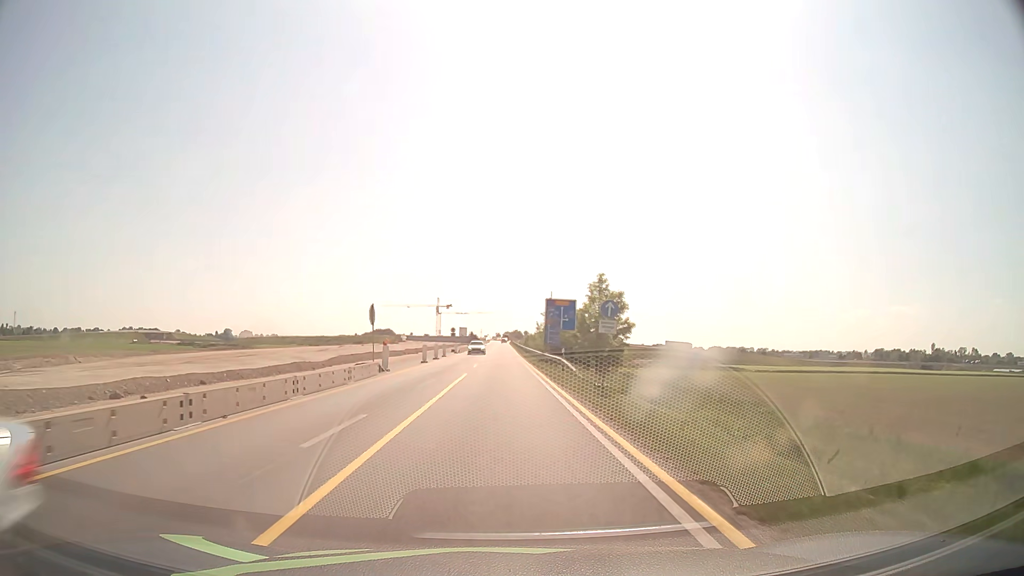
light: Day
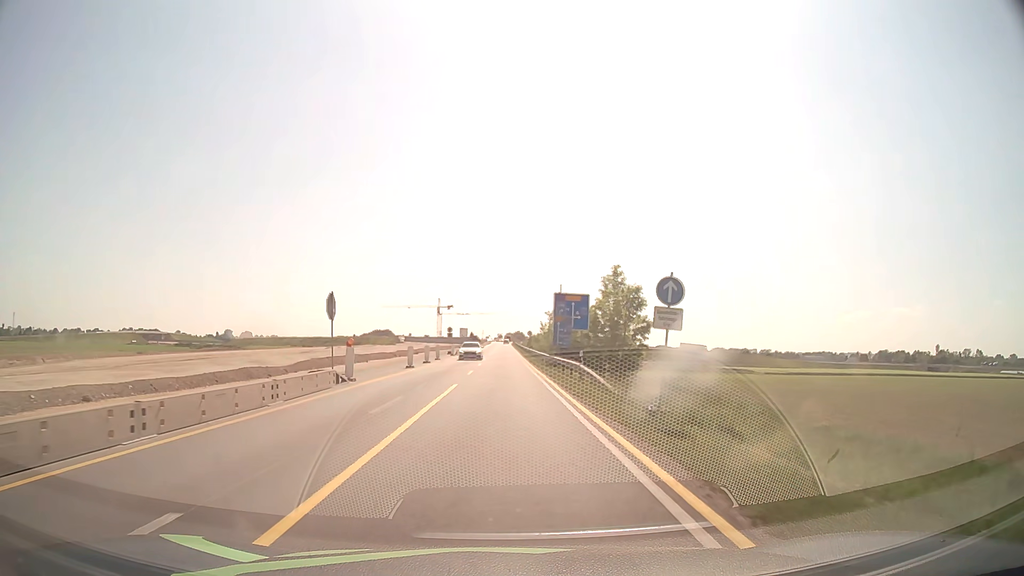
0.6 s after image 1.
(0.0, +7.6) m; 0°
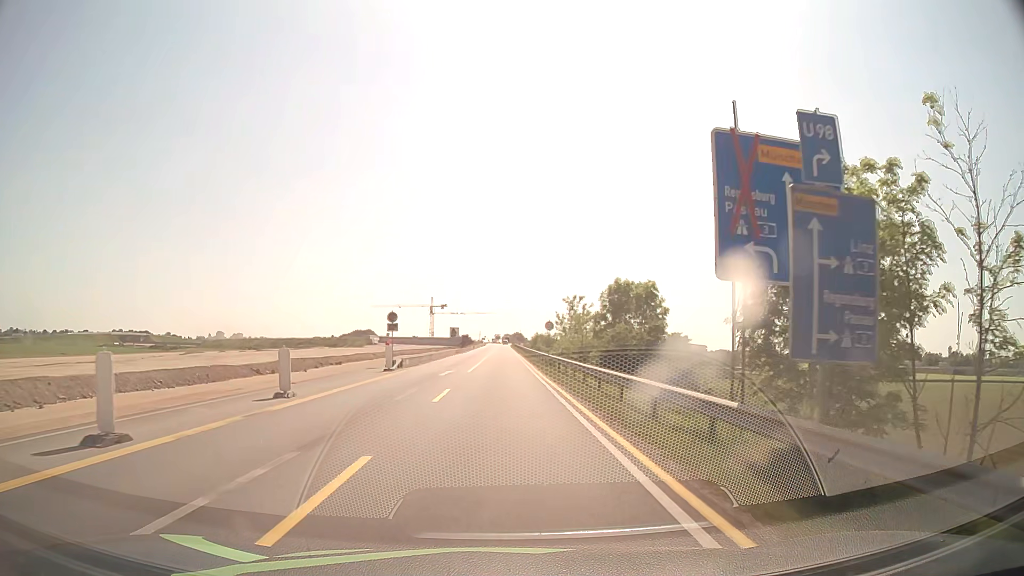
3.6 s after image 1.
(0.0, +38.0) m; 0°
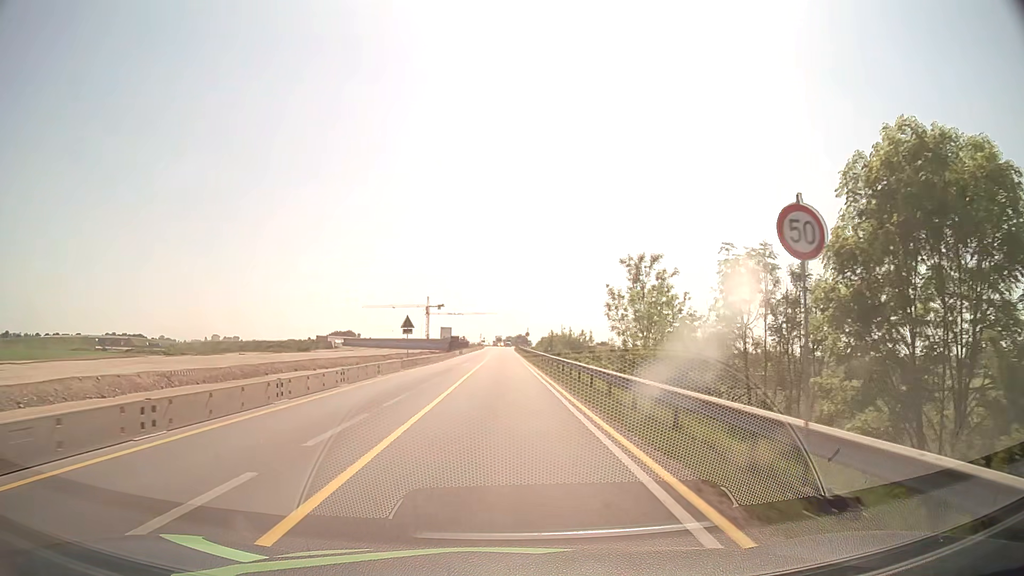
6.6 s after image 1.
(0.0, +38.0) m; 0°
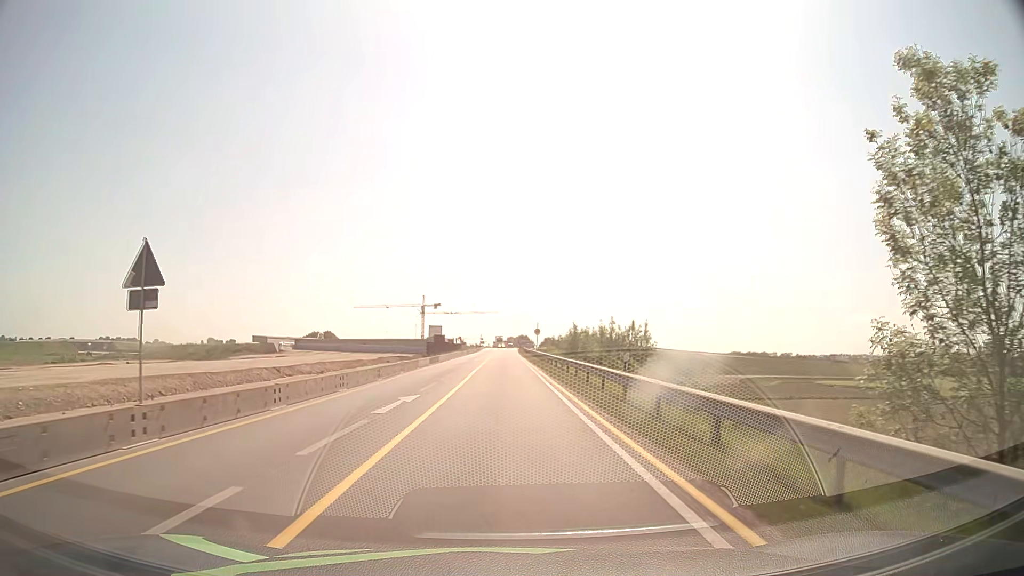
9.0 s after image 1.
(-0.1, +30.4) m; 0°
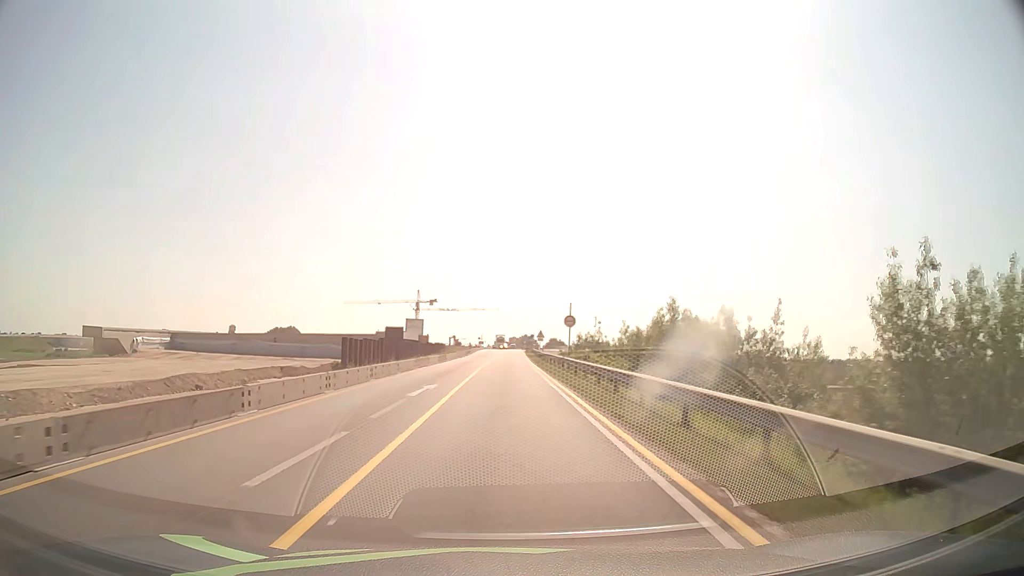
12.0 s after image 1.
(0.0, +38.0) m; 0°
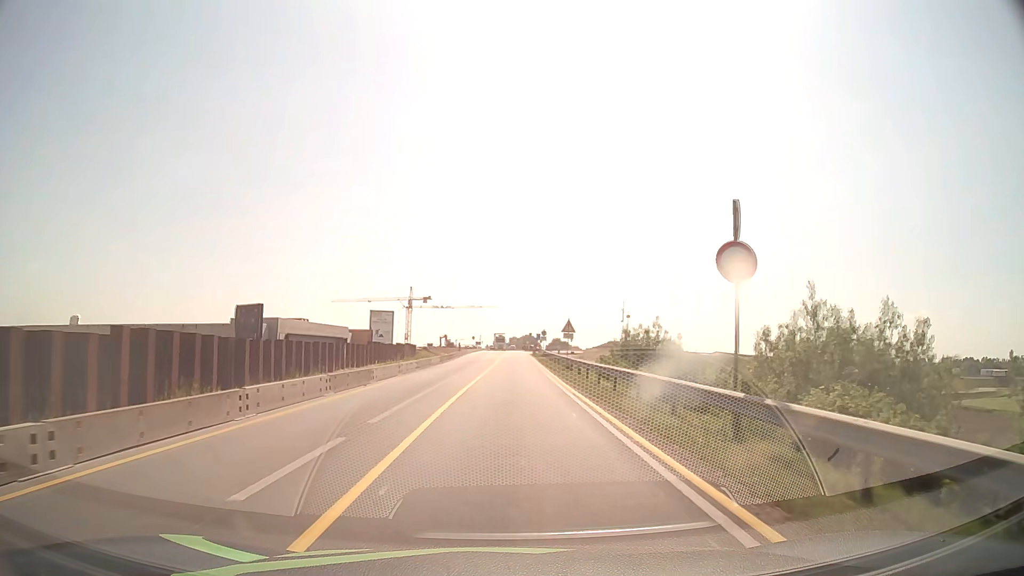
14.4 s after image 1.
(0.0, +30.4) m; 0°
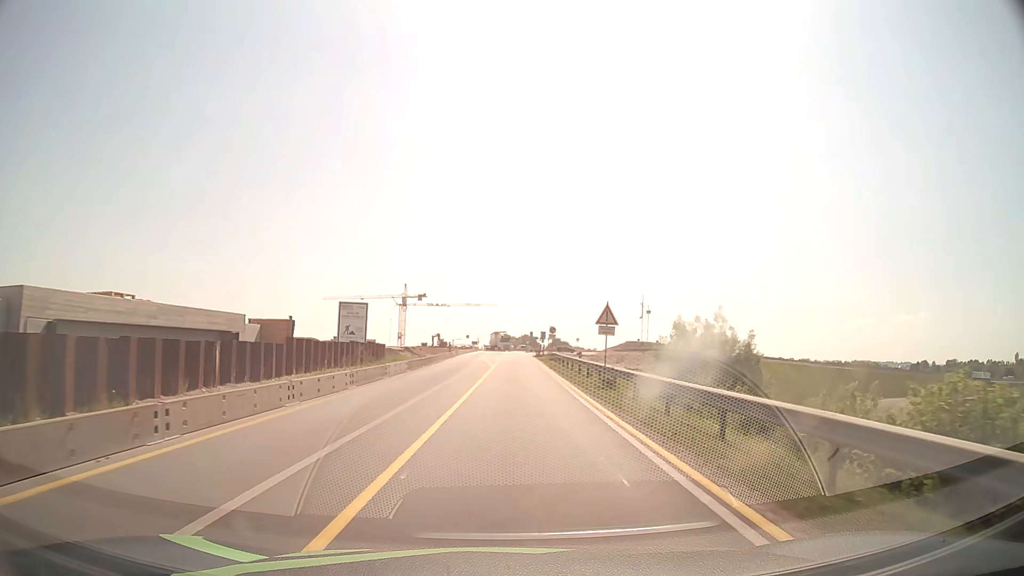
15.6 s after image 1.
(0.0, +15.2) m; 0°
(0, +10) (0, +20) (0, +30) (+1, +40) (+1, +50) (+1, +60) (+1, +70) (+1, +80) (+1, +90) (+2, +100) m
